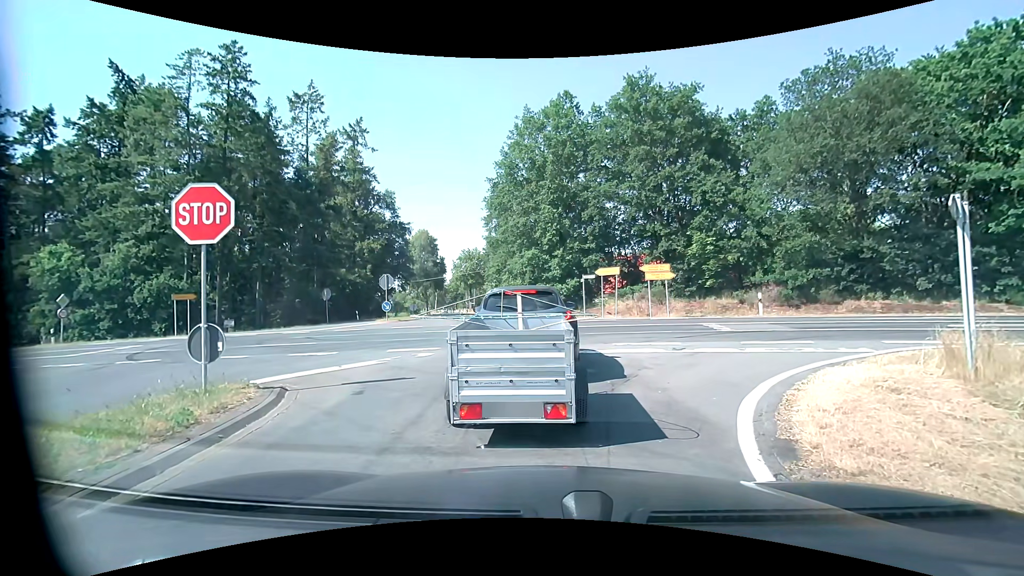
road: tertiary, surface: asphalt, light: Day
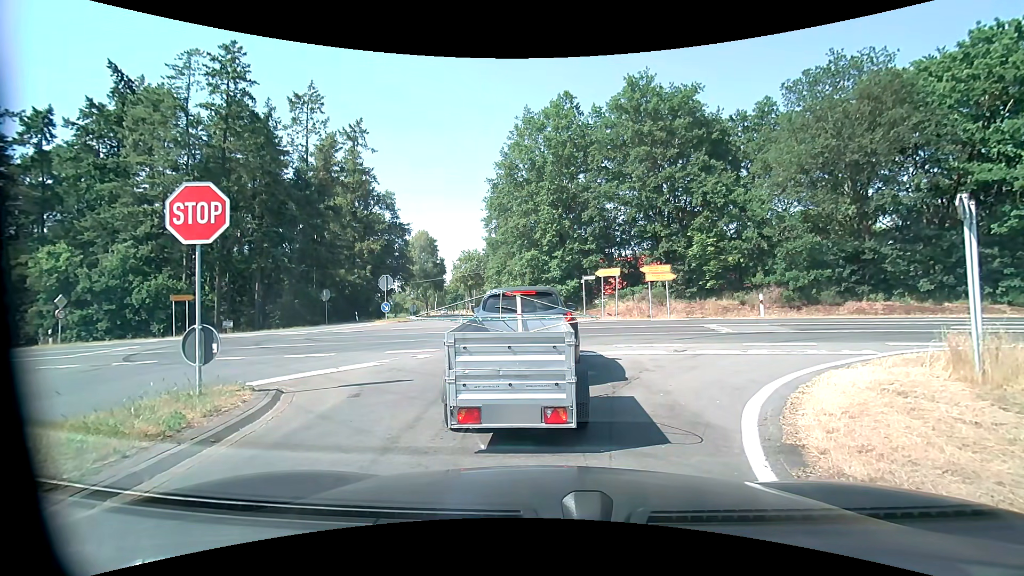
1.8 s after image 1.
(0.0, +0.2) m; 0°
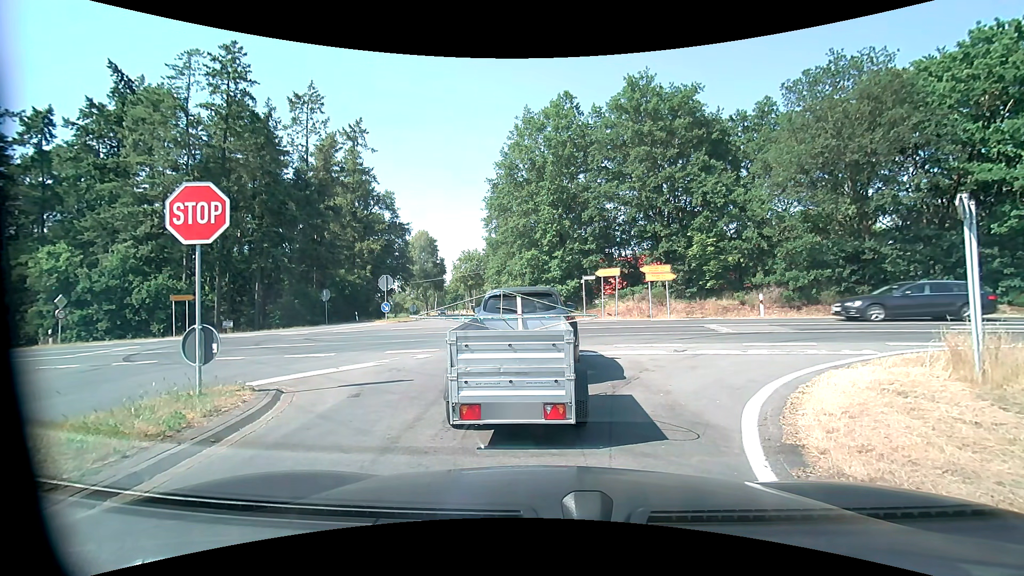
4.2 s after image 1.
(0.0, 0.0) m; 0°
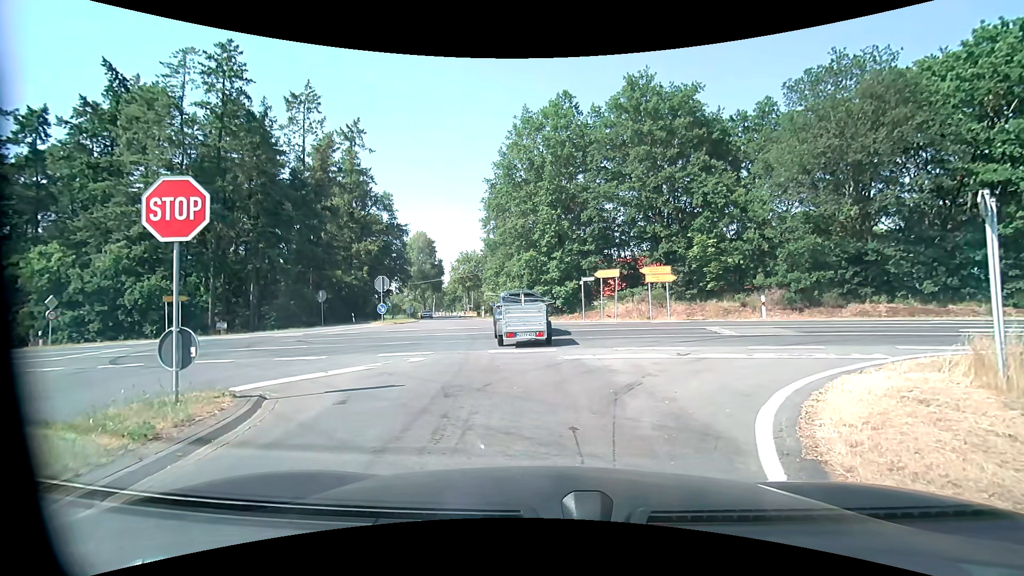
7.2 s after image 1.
(0.0, +0.4) m; 0°
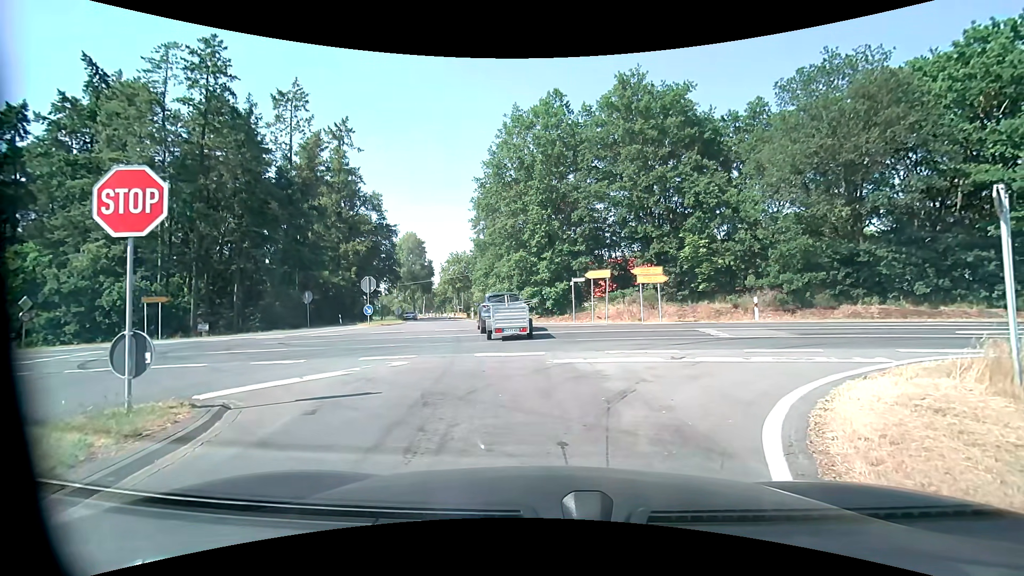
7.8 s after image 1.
(0.0, +0.6) m; 0°
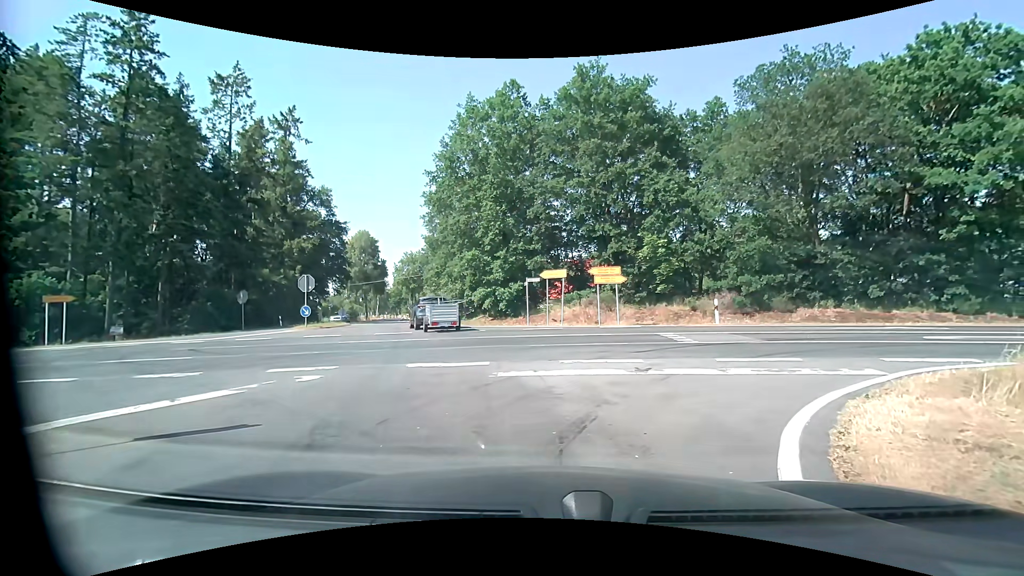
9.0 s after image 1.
(+0.1, +1.9) m; +7°
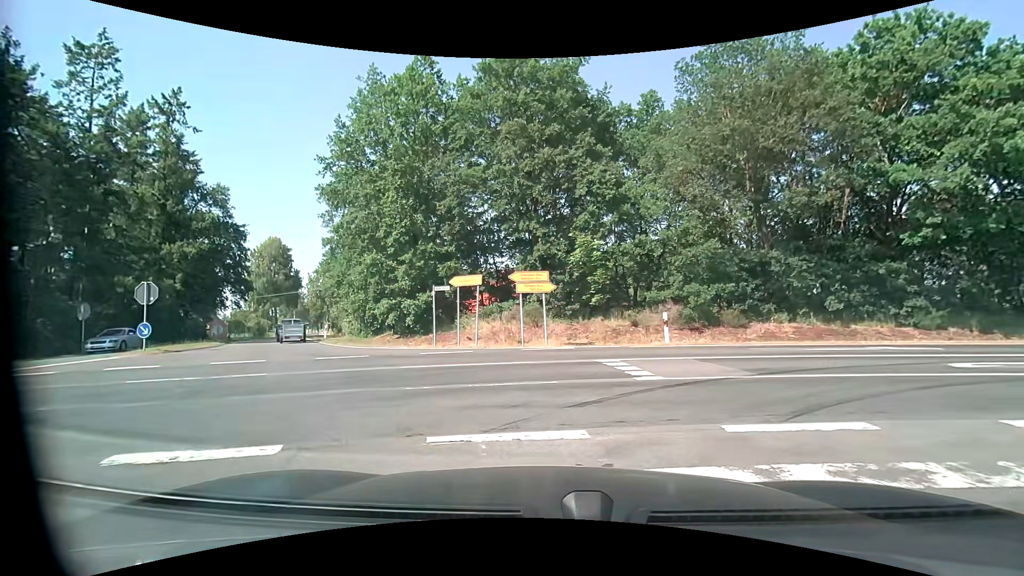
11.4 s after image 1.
(+0.5, +5.0) m; +8°
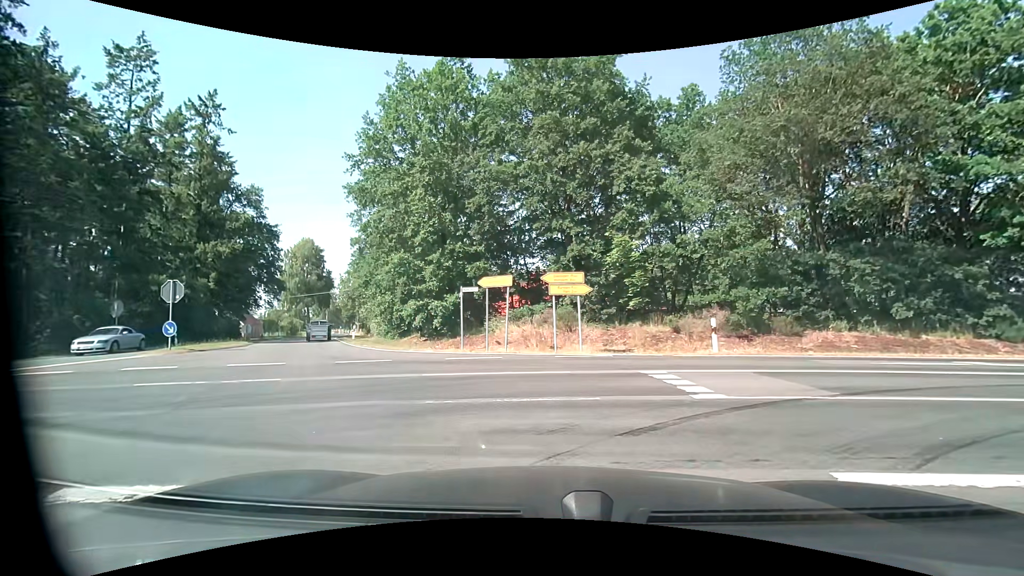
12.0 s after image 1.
(0.0, +1.1) m; -3°
